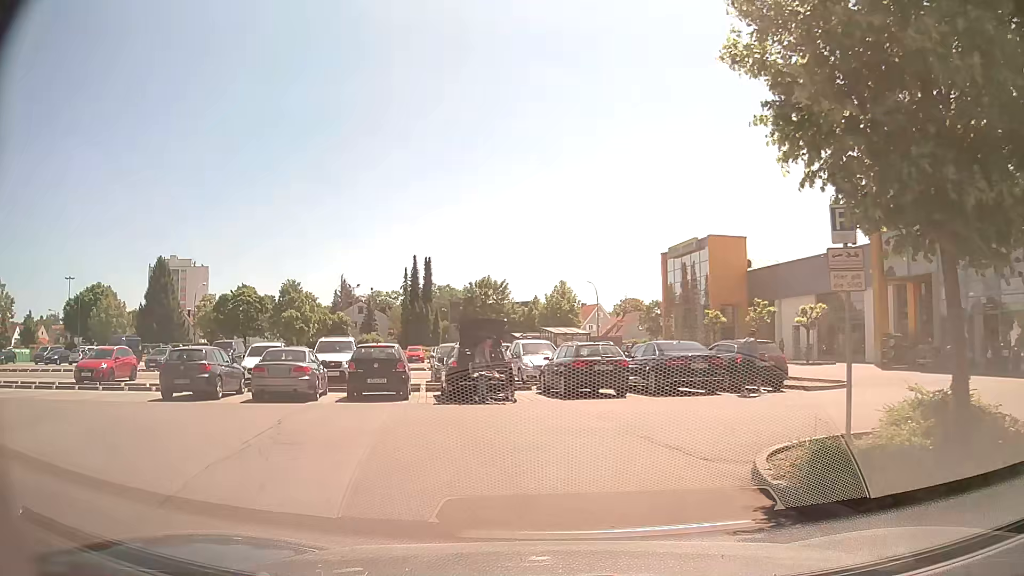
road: service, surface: asphalt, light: Day
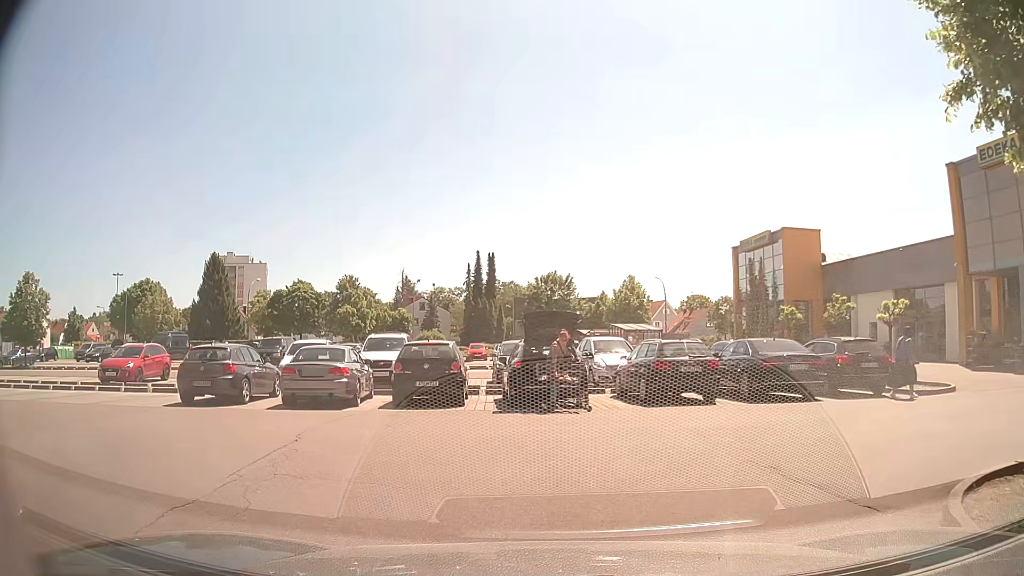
(-0.3, +2.5) m; -8°
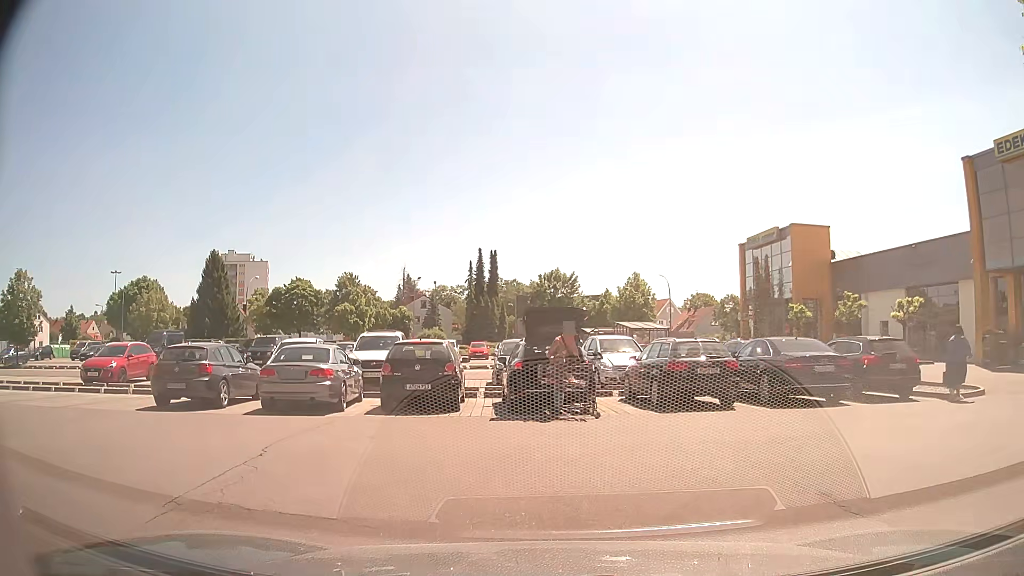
(0.0, +1.3) m; 0°
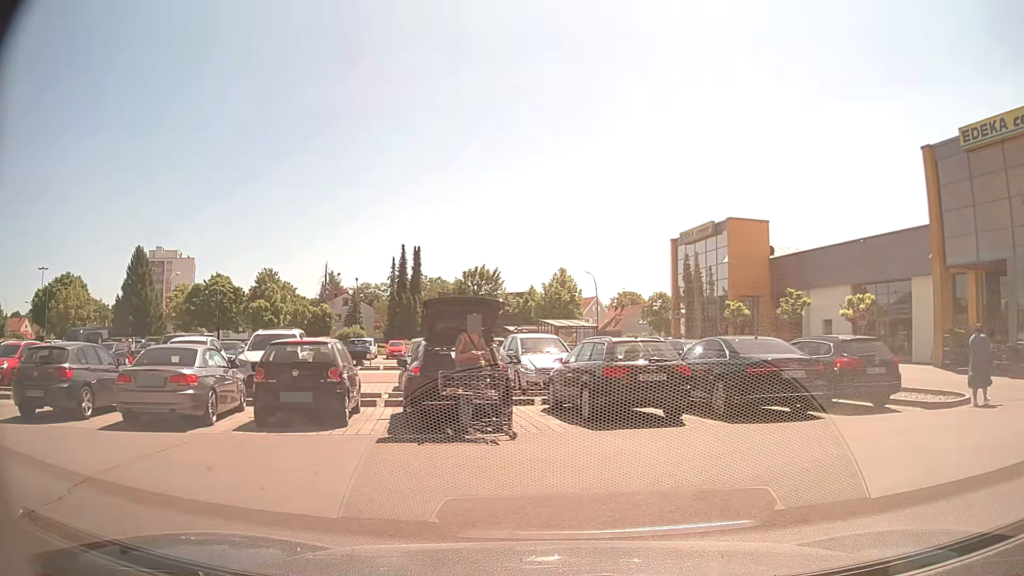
(0.0, +2.6) m; +4°
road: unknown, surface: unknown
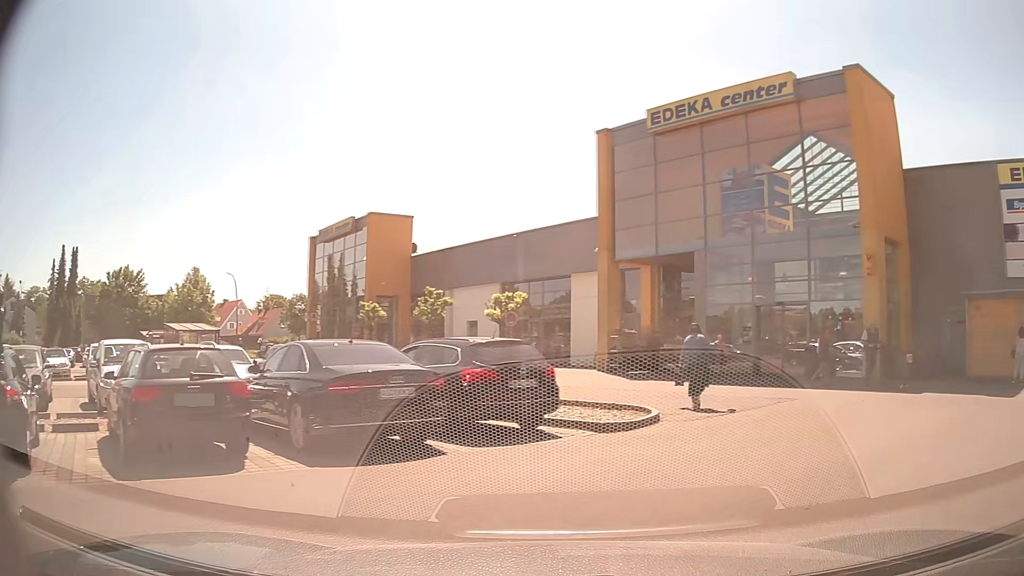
(+0.9, +3.5) m; +30°
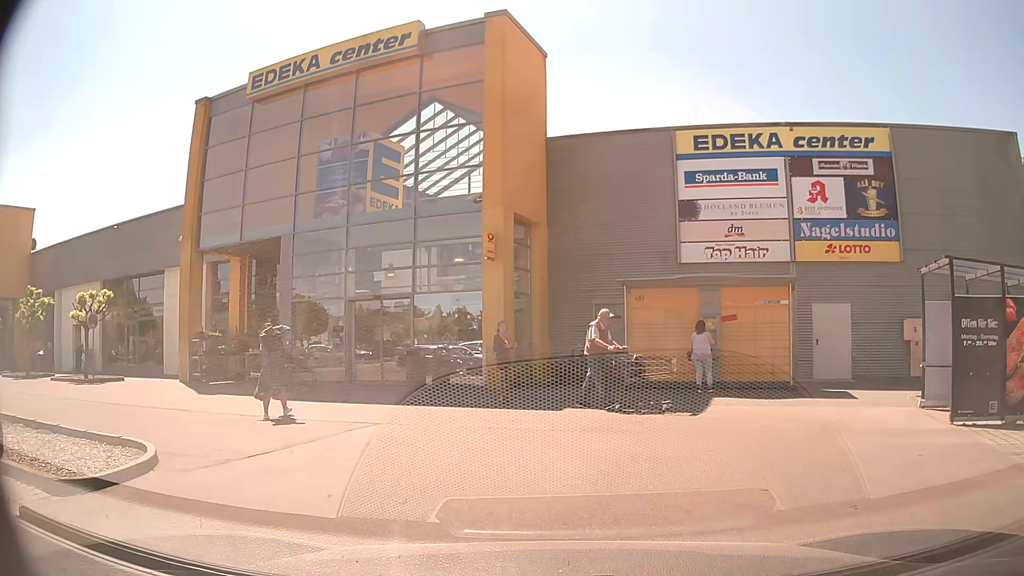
(+1.6, +4.0) m; +34°
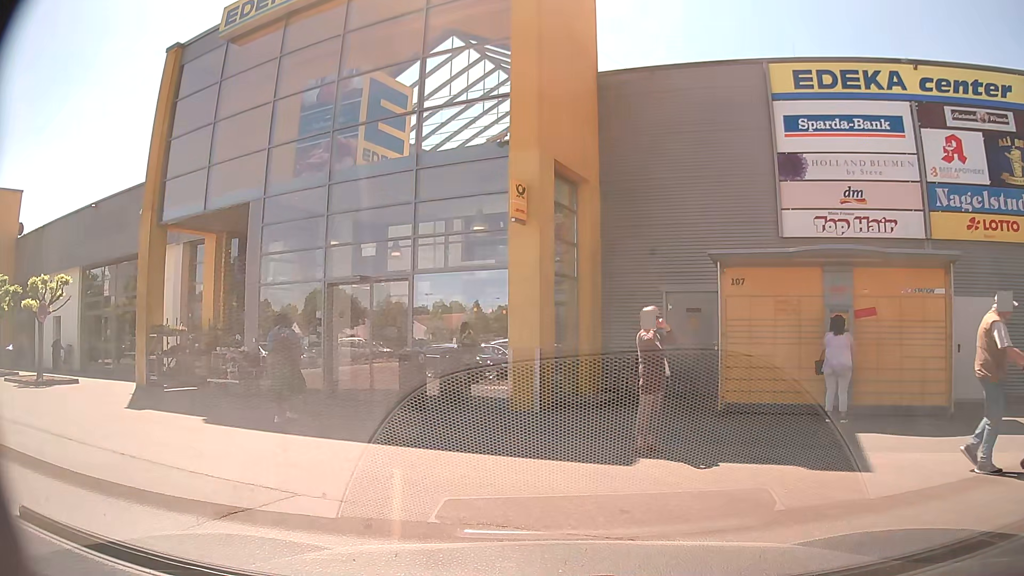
(-0.3, +5.2) m; -4°
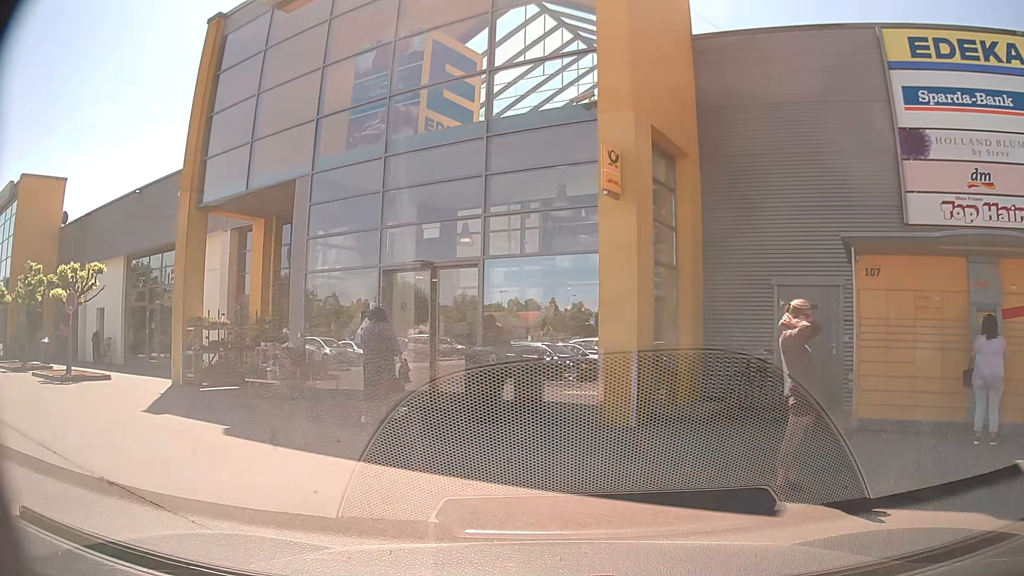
(-0.2, +2.1) m; -8°
